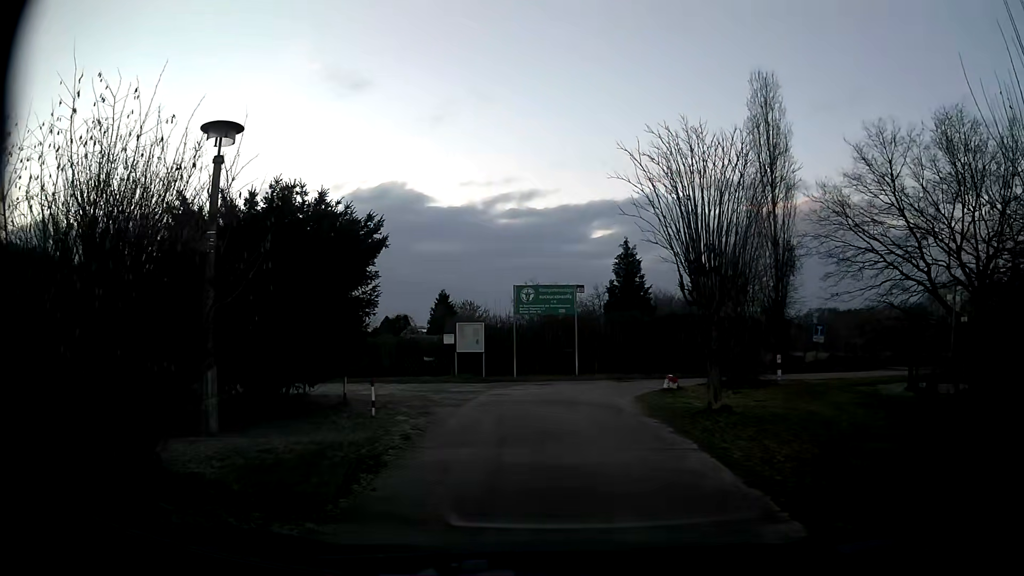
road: residential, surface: asphalt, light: Day
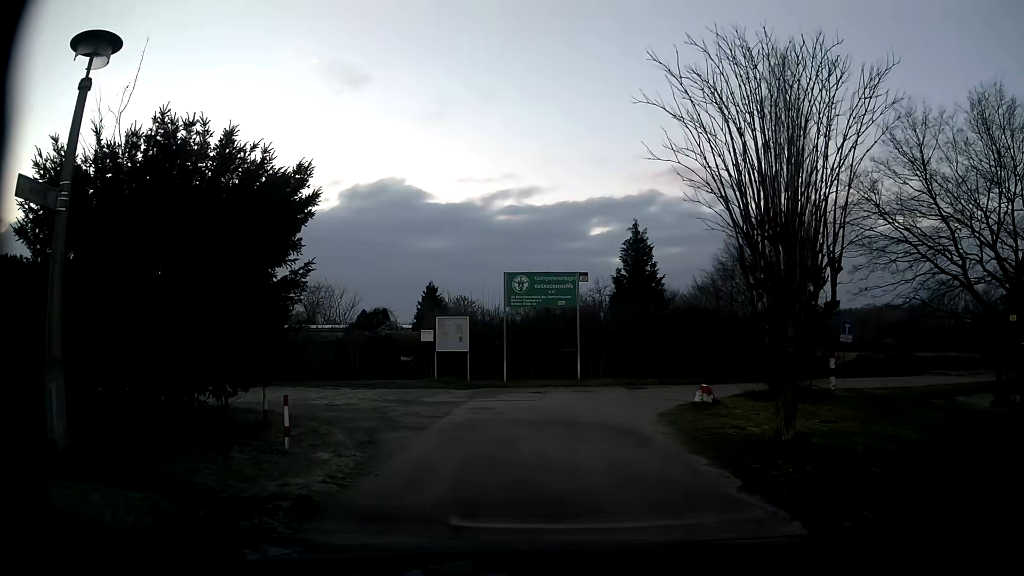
(0.0, +3.7) m; -1°
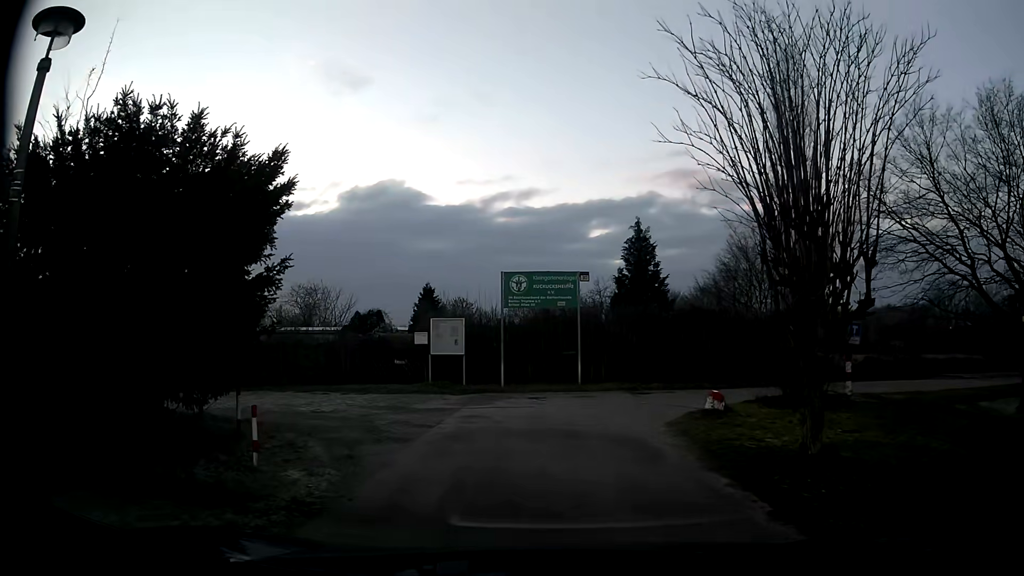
(0.0, +0.9) m; +1°
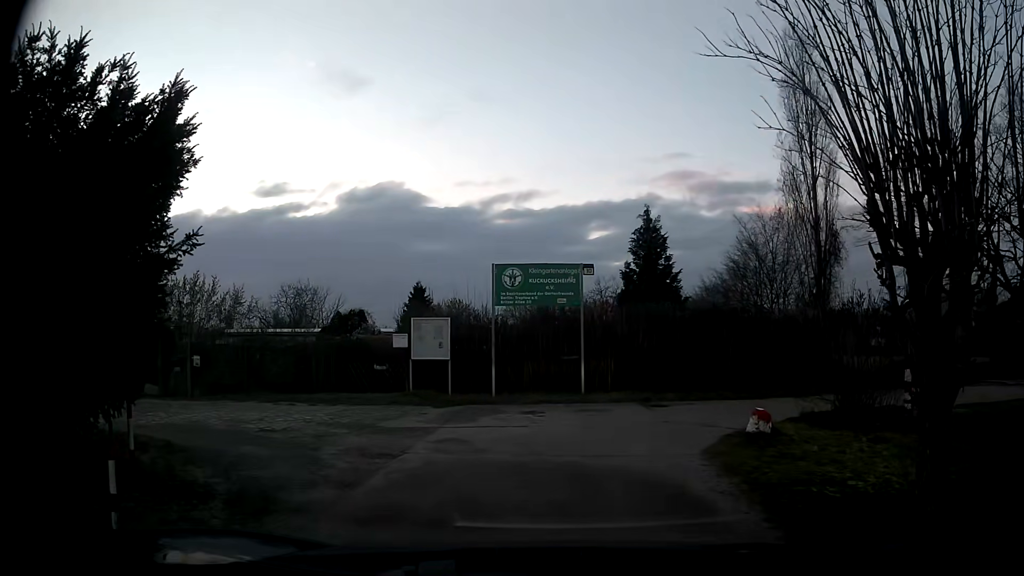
(0.0, +2.5) m; 0°
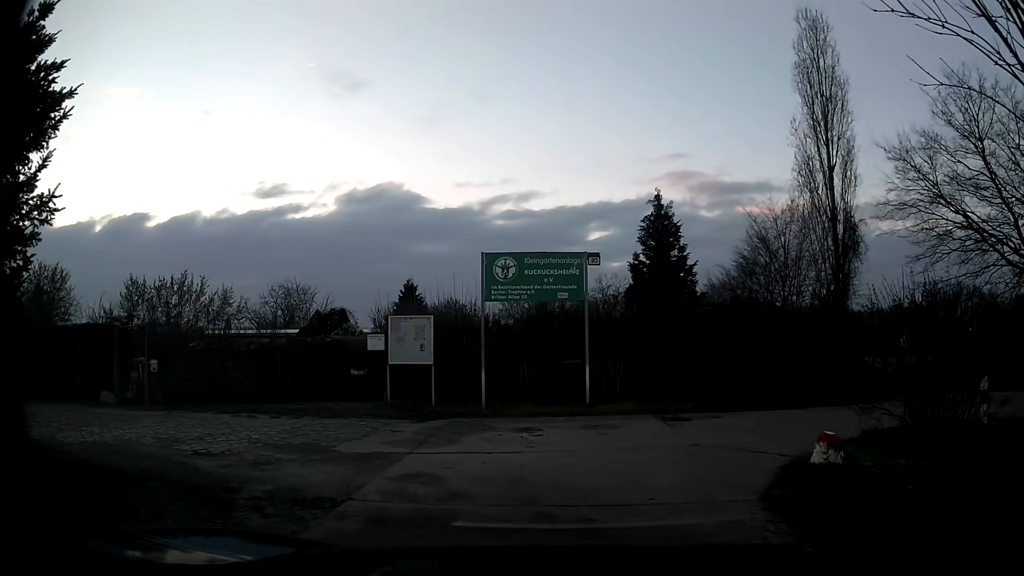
(0.0, +2.3) m; 0°
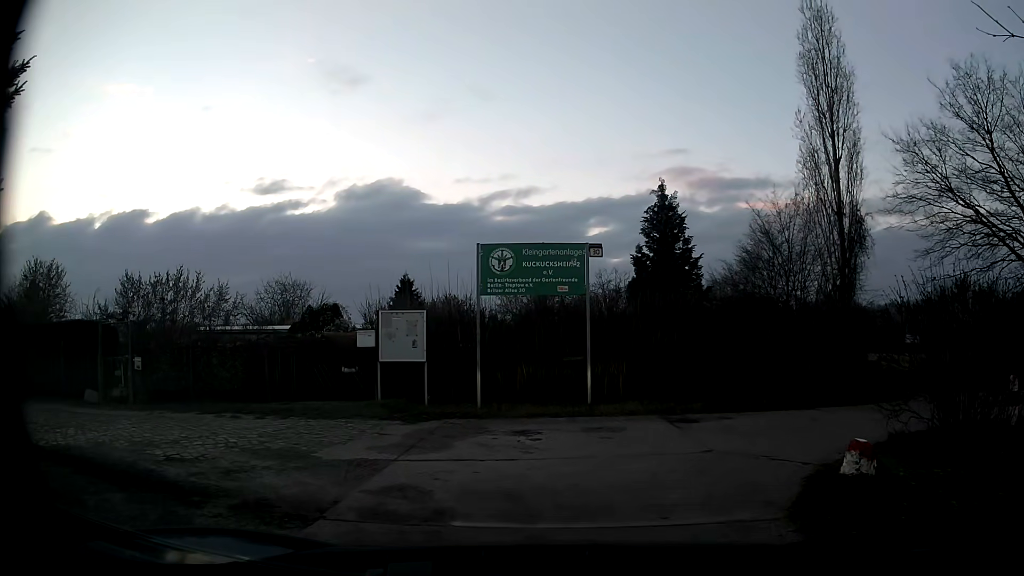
(0.0, +0.7) m; 0°
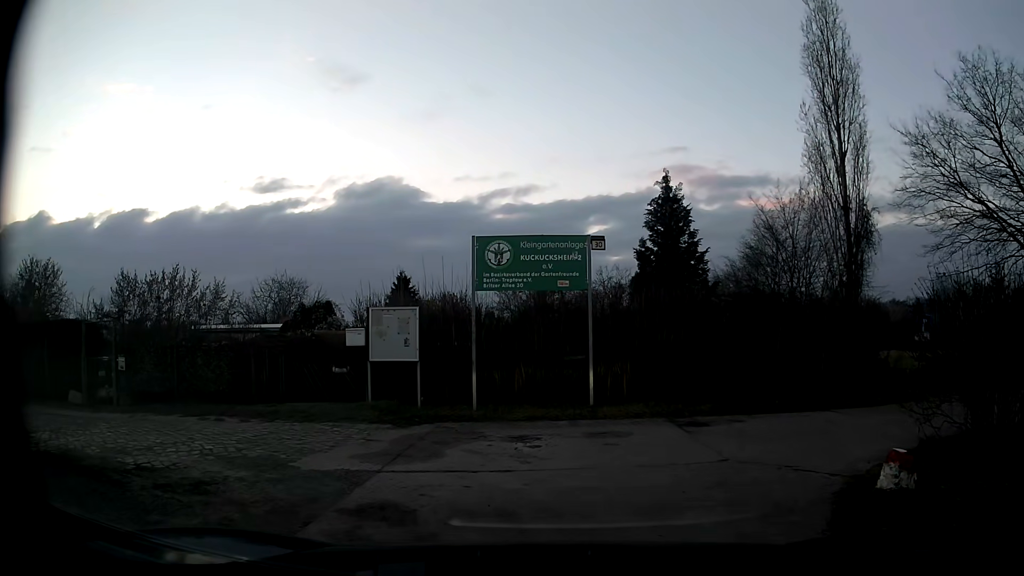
(0.0, +0.7) m; 0°
